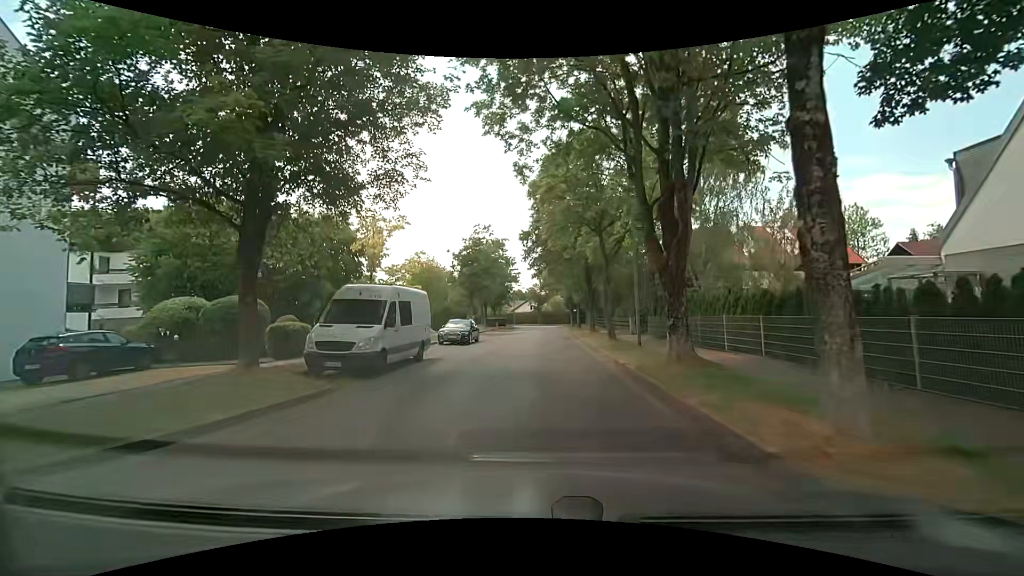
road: residential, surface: asphalt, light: Day
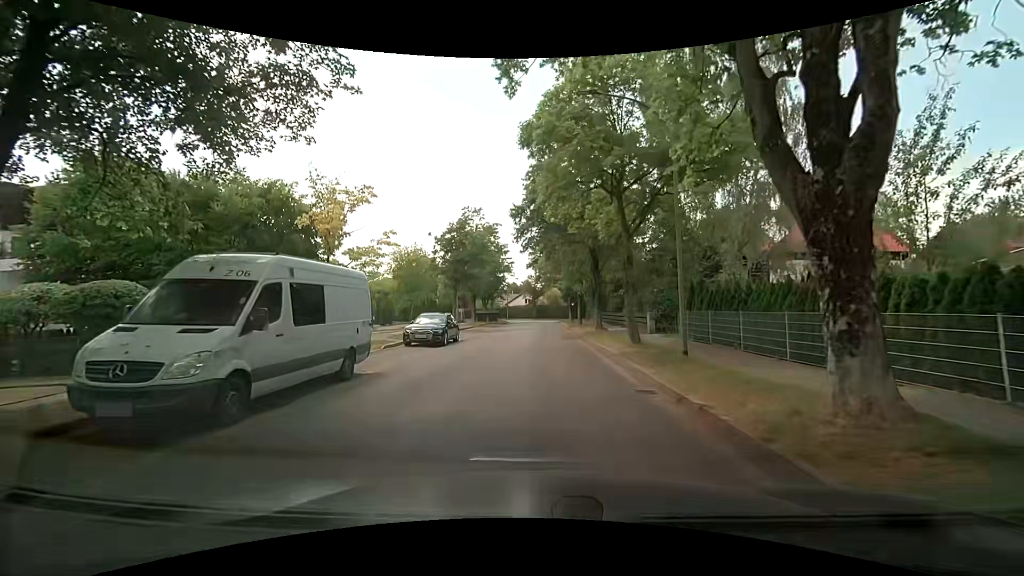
(0.0, +6.6) m; +1°
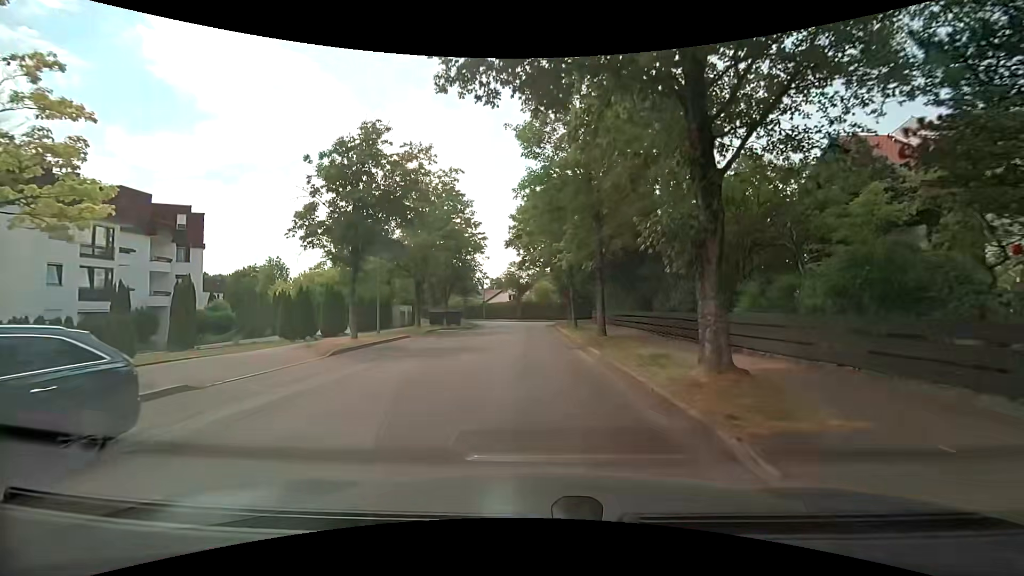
(+0.4, +20.7) m; 0°
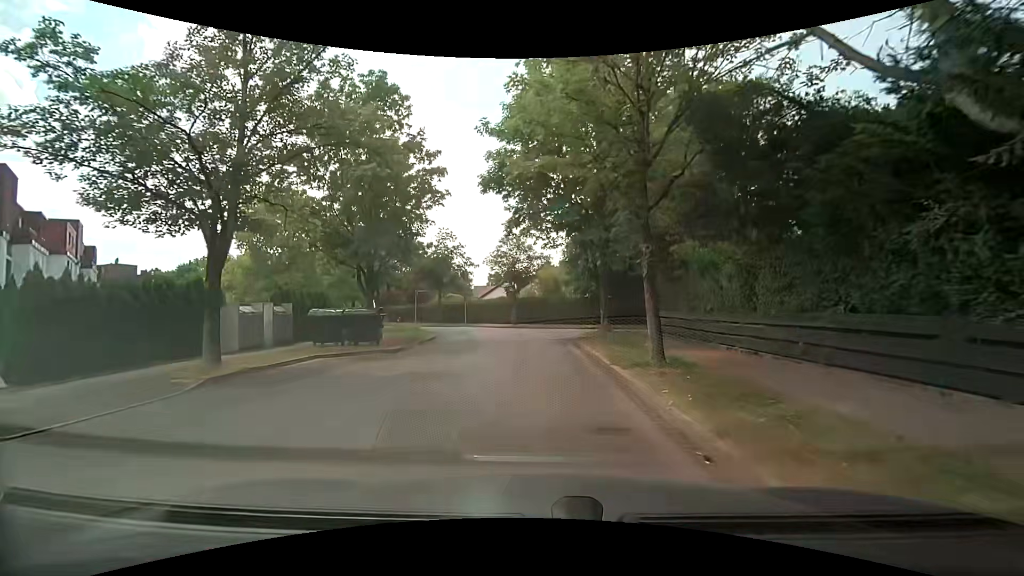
(+0.6, +21.4) m; 0°
